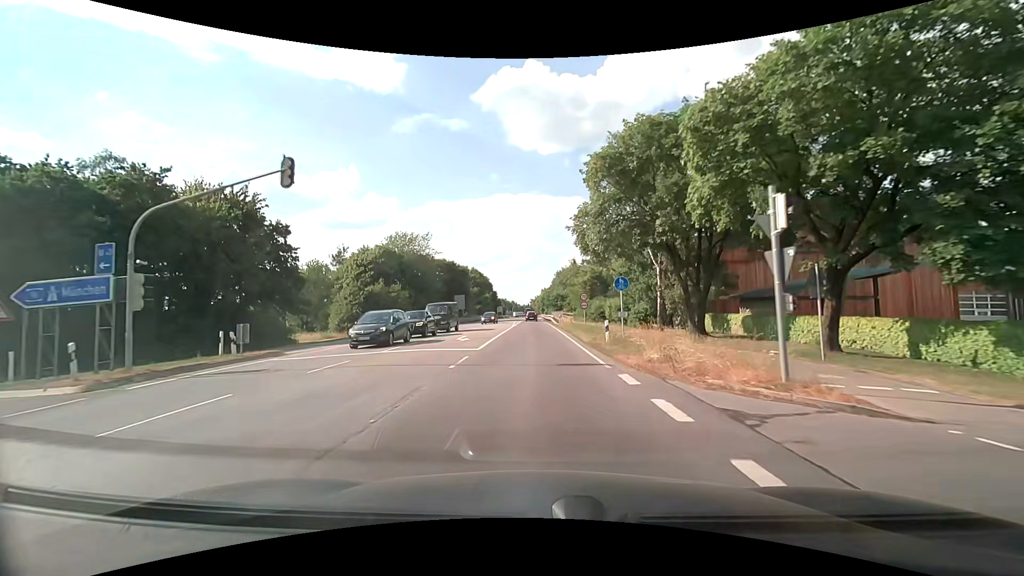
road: secondary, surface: asphalt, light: Day
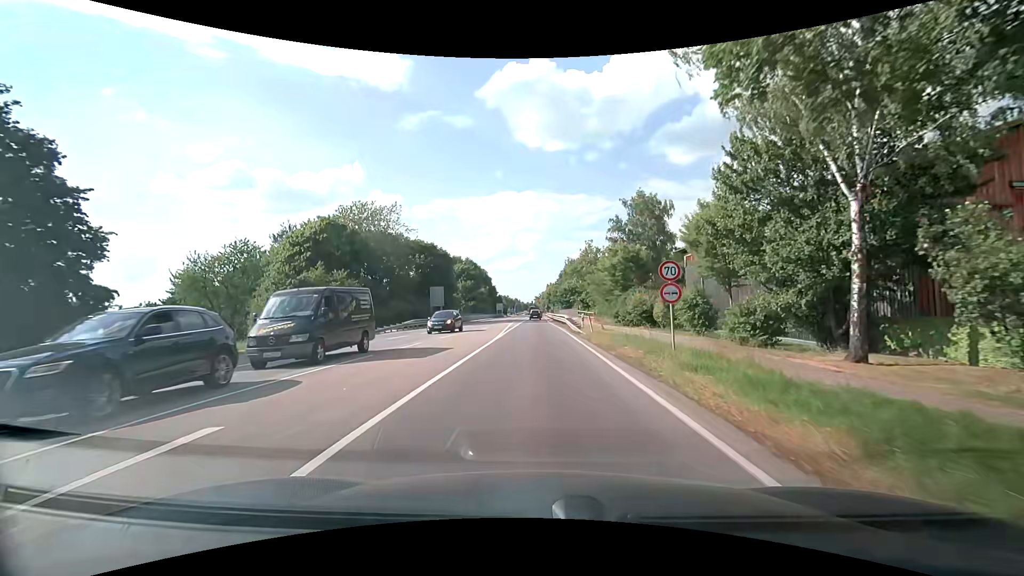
(-0.1, +22.6) m; 0°
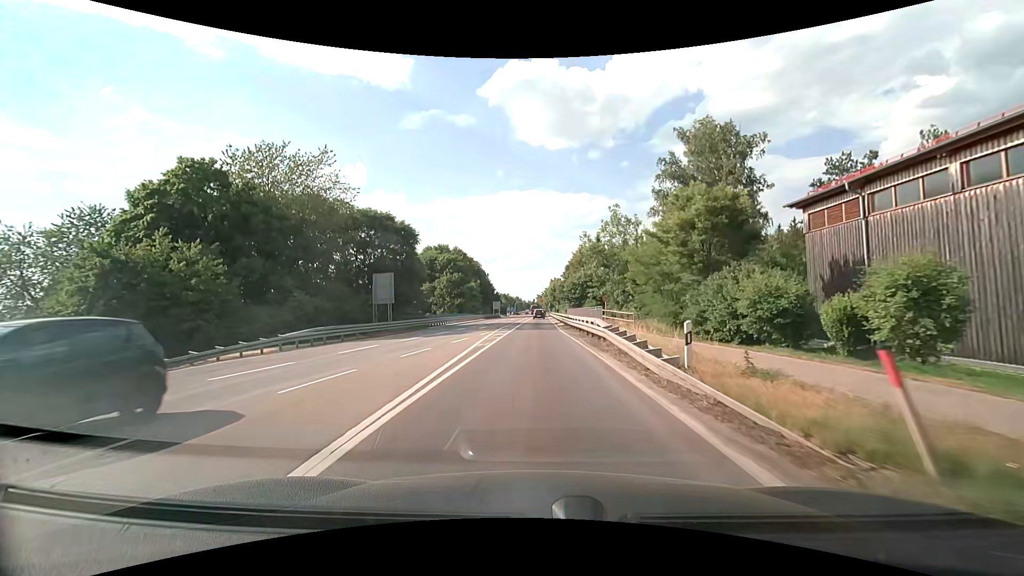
(0.0, +22.2) m; 0°
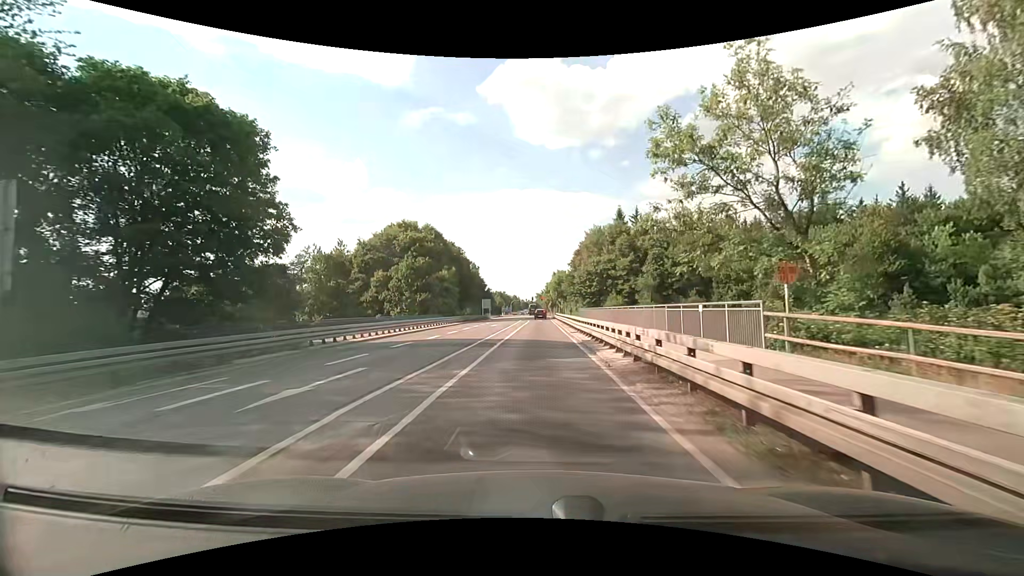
(-0.3, +29.1) m; 0°
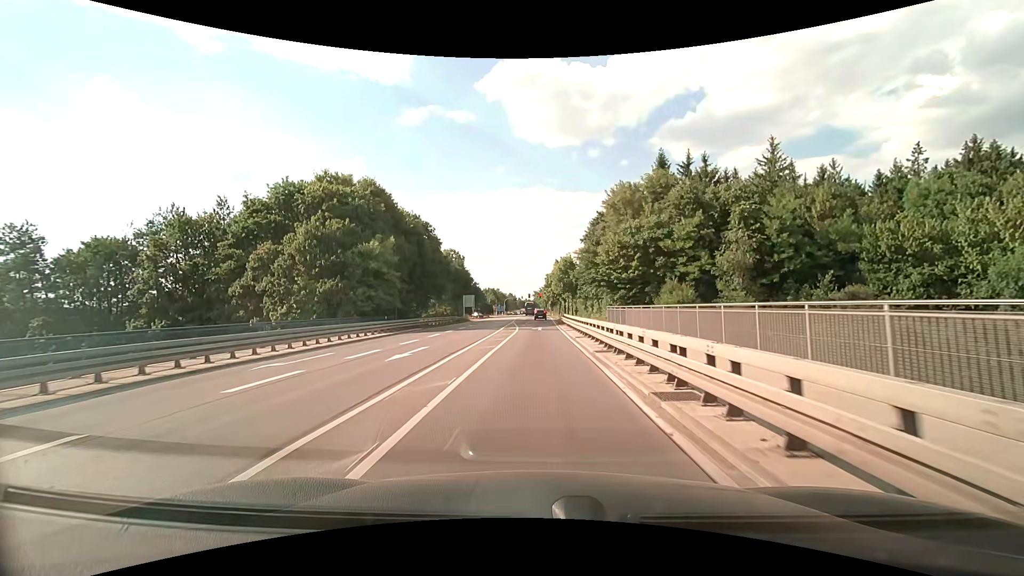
(+0.1, +28.6) m; 0°
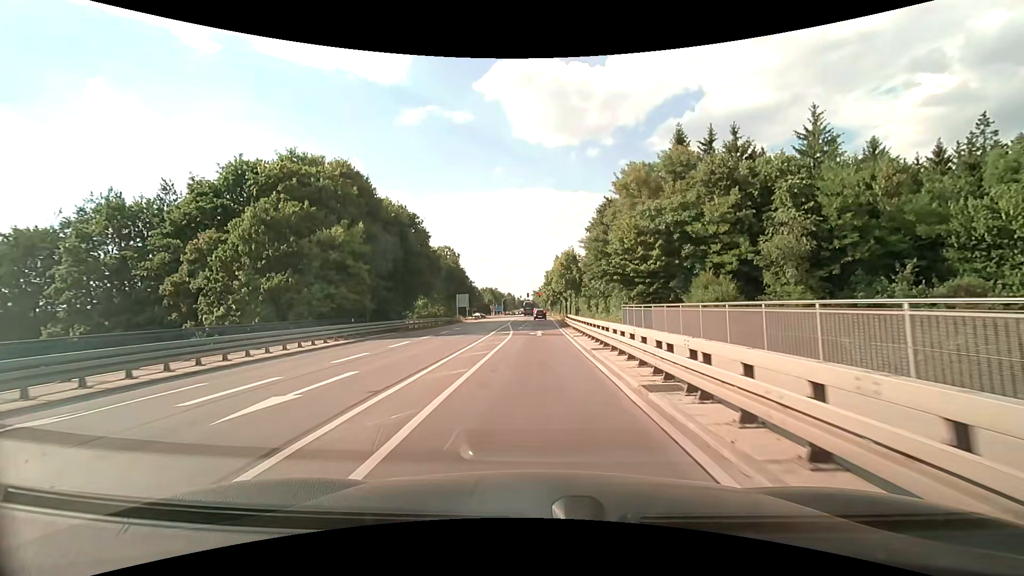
(0.0, +7.1) m; 0°
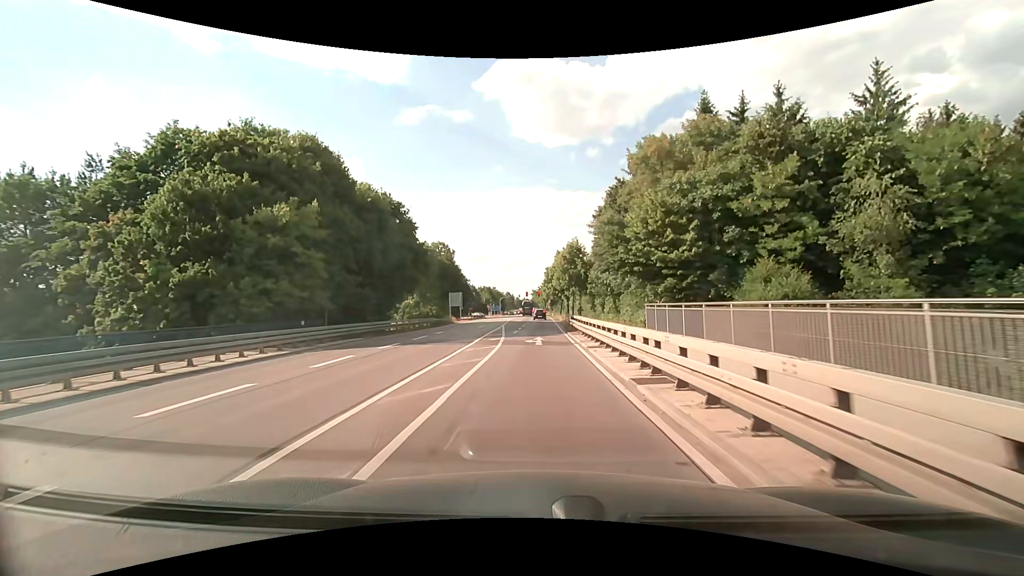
(0.0, +7.0) m; 0°
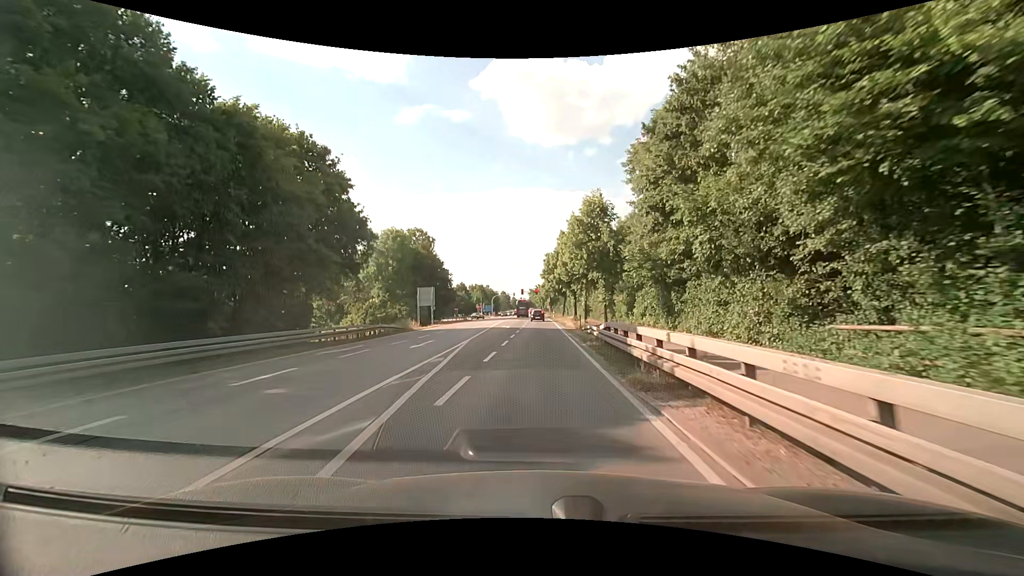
(0.0, +20.6) m; 0°
(0, +10) (0, +20) (0, +30) (0, +40) (0, +50) (0, +60) (0, +70) (0, +80) (0, +90) (0, +100) m
